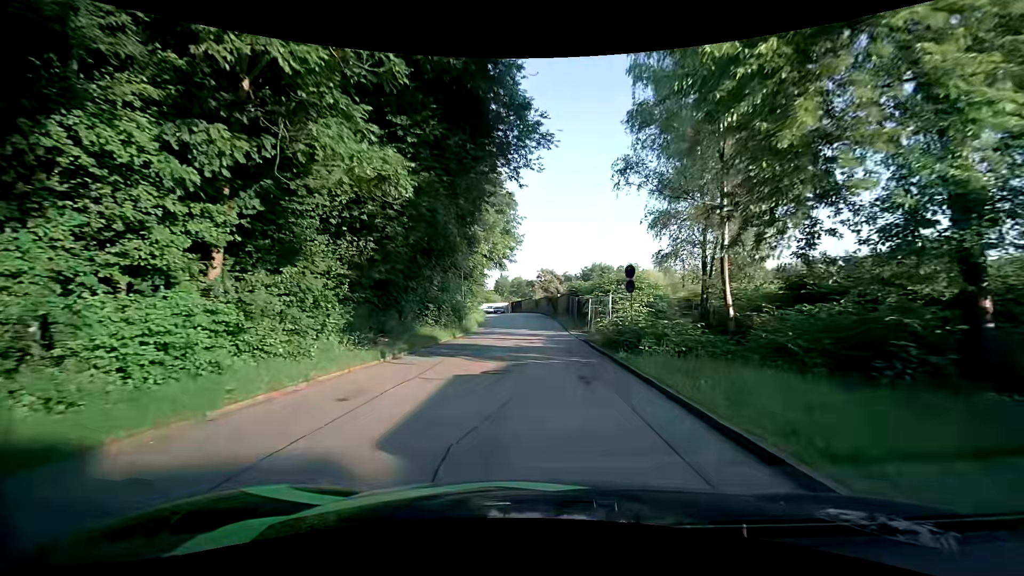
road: residential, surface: asphalt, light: Day
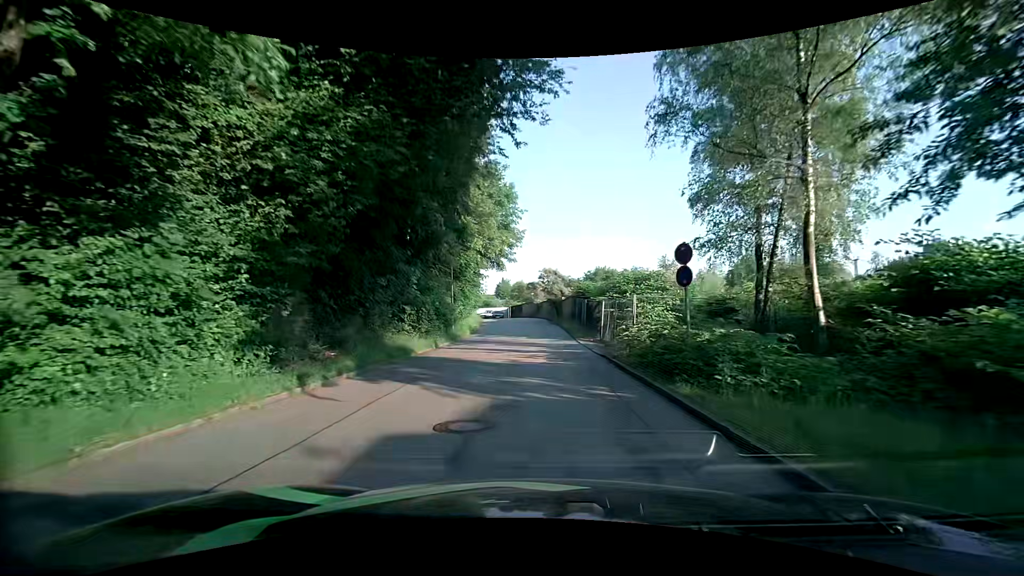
(0.0, +5.2) m; 0°
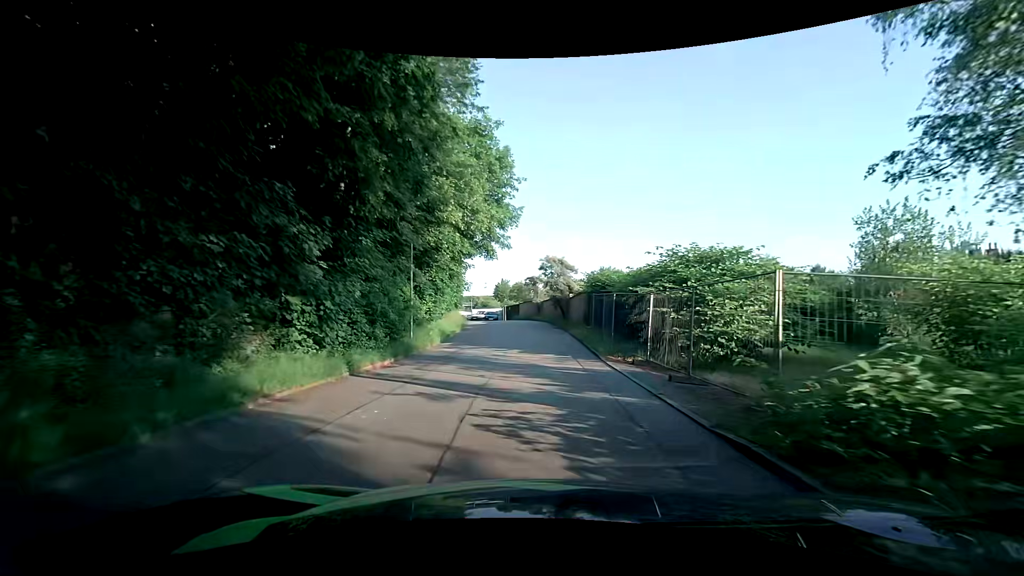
(+0.1, +10.2) m; +1°
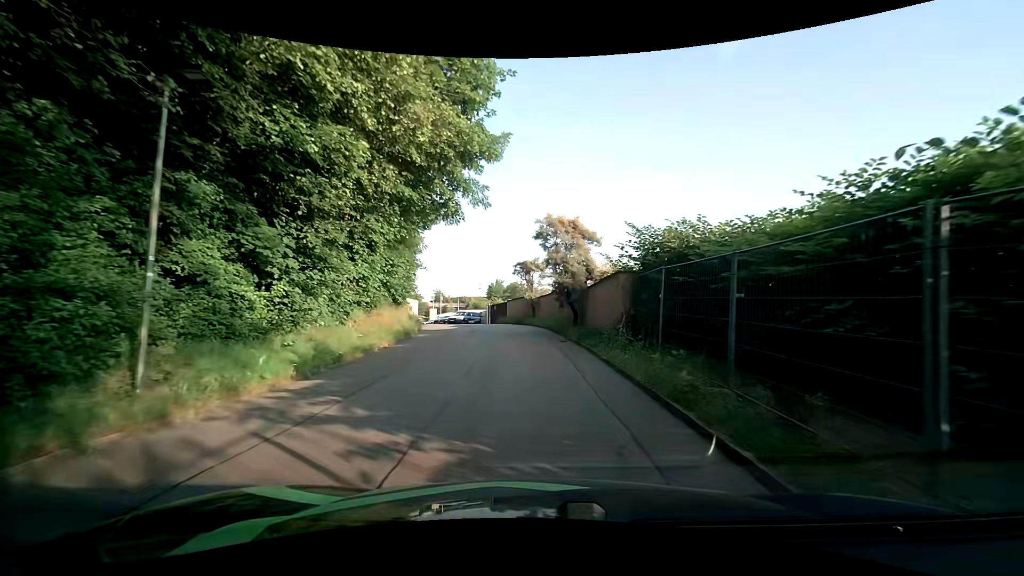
(-0.2, +14.2) m; -1°
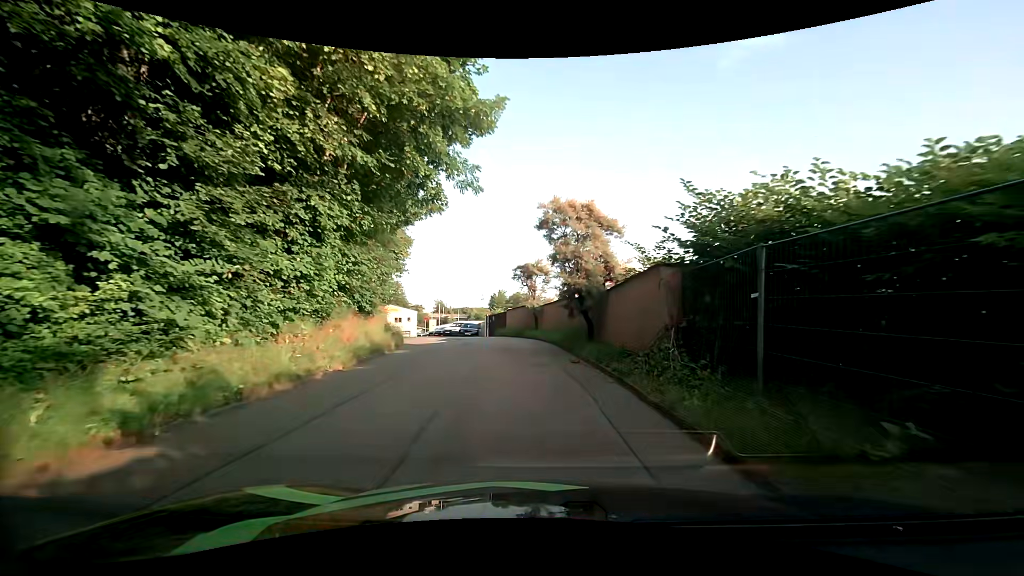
(0.0, +4.4) m; +2°
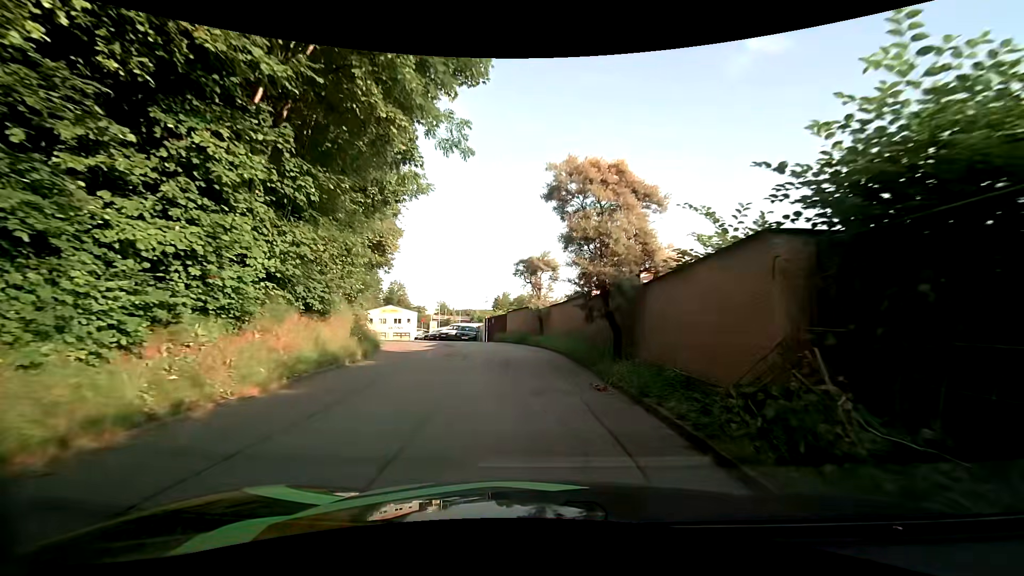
(-0.2, +4.3) m; -3°
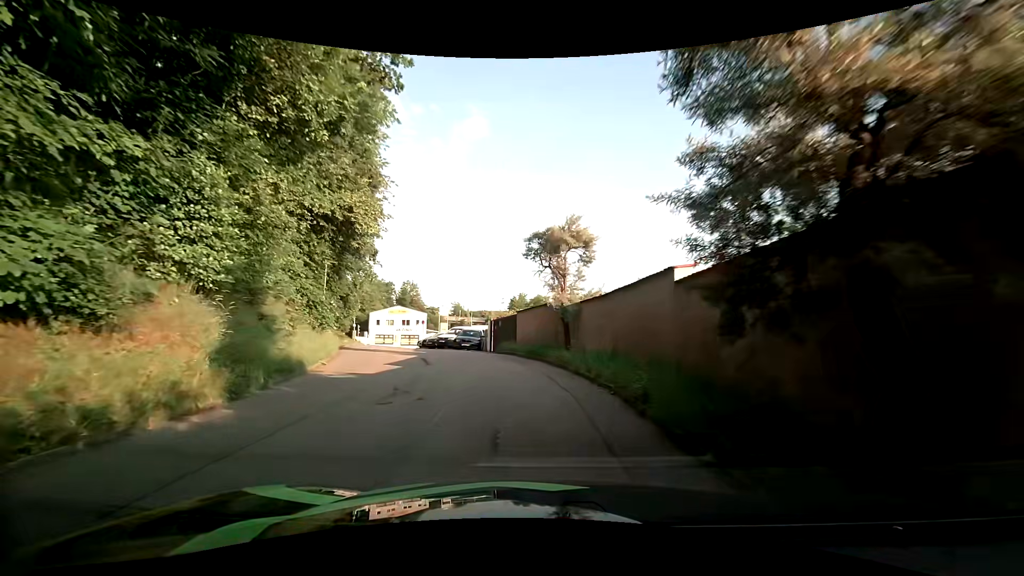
(0.0, +8.0) m; 0°
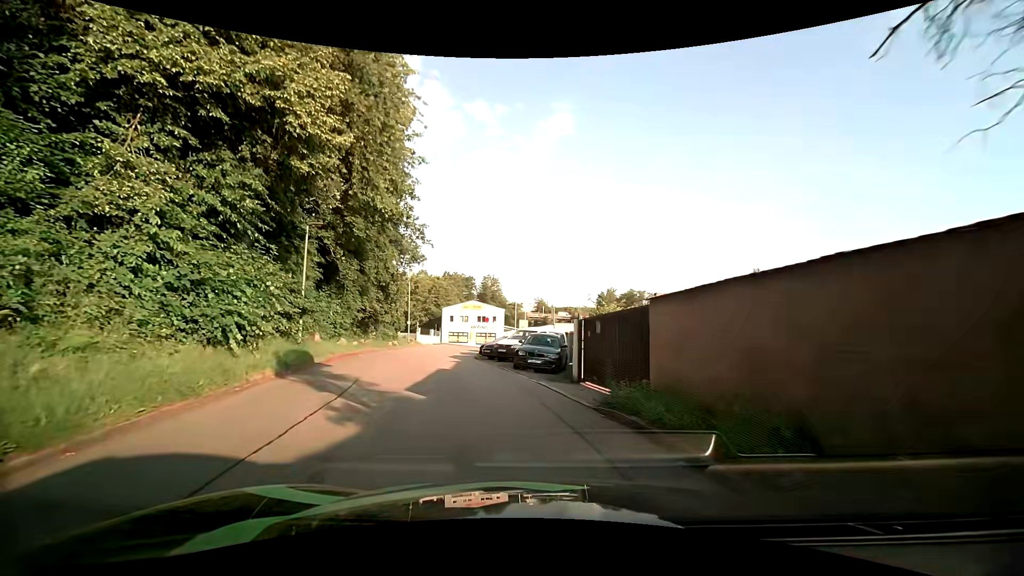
(-1.3, +13.1) m; -11°
